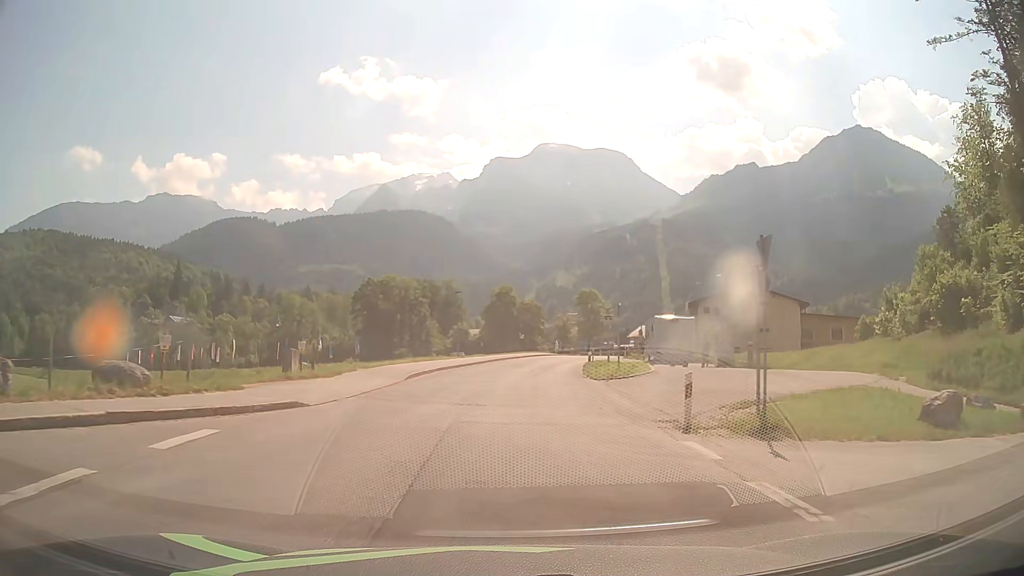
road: tertiary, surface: asphalt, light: Day
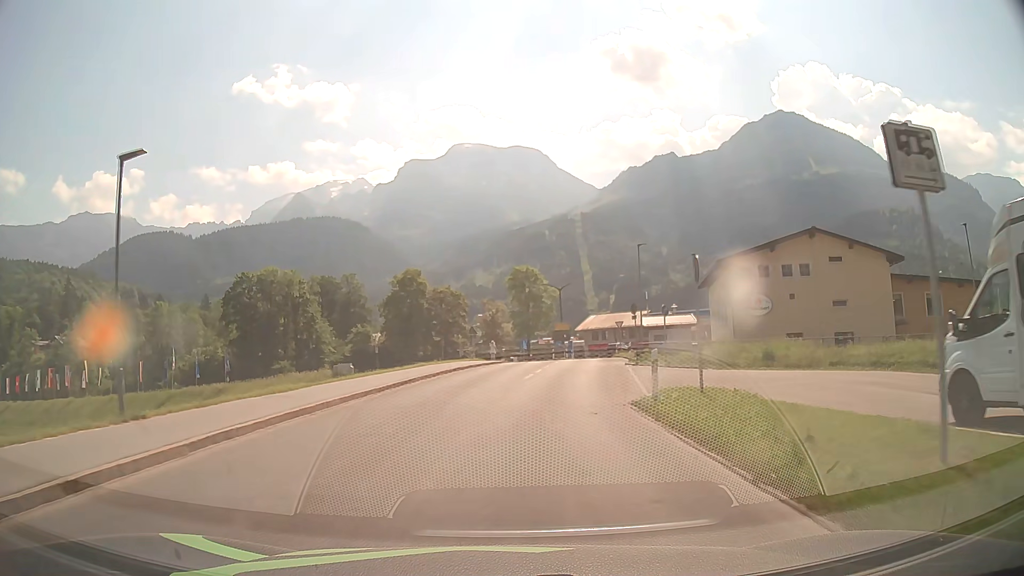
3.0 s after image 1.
(+1.9, +35.7) m; +7°
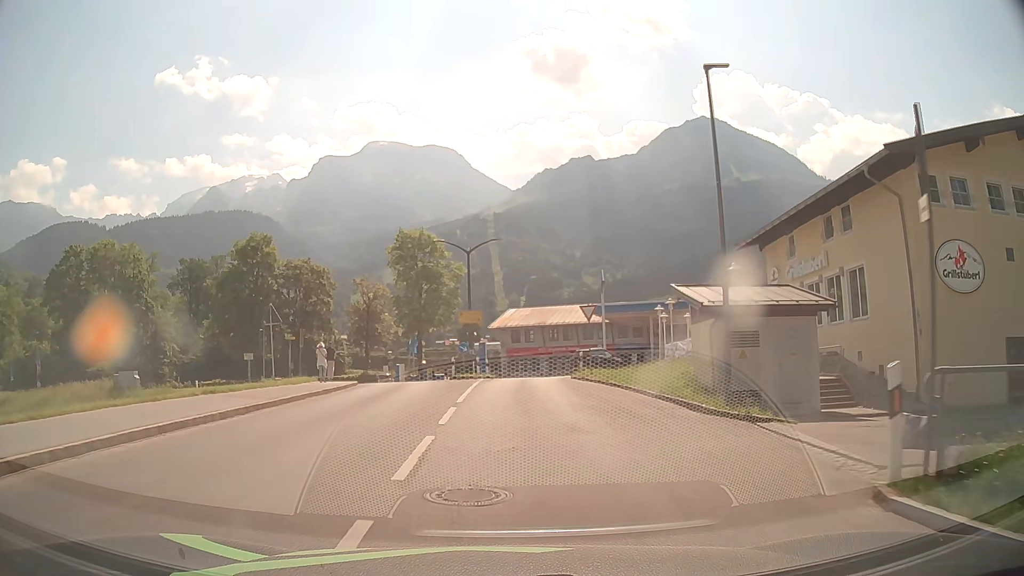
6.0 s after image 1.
(+2.2, +31.2) m; +8°
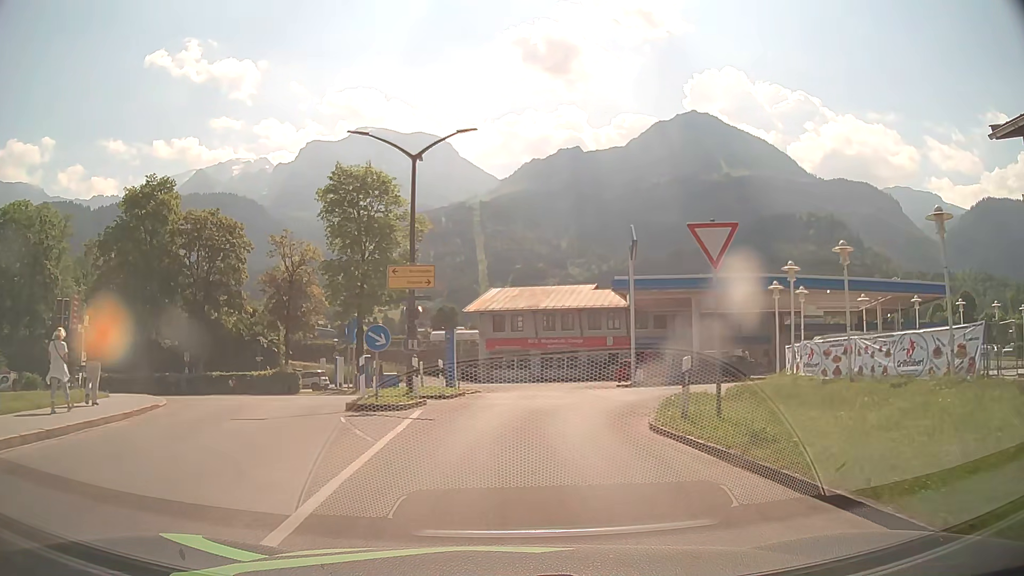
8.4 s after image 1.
(+0.1, +19.7) m; +1°
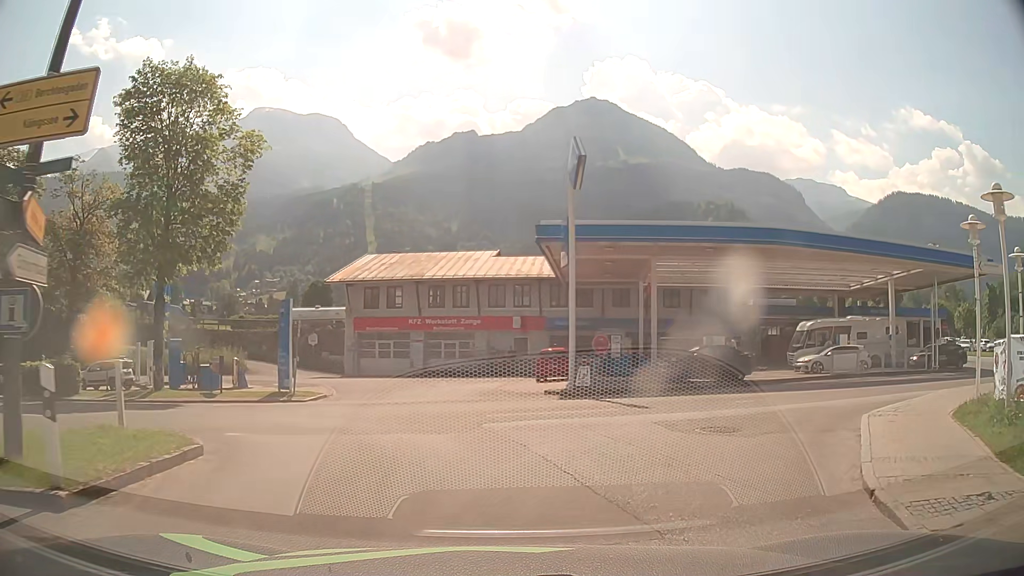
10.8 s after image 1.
(+0.6, +14.8) m; +10°
(+2, +10) (+8, +17) (+18, +20) (+28, +22) (+37, +26) (+46, +30) (+54, +36) (+61, +43) (+65, +52) (+68, +62) m
